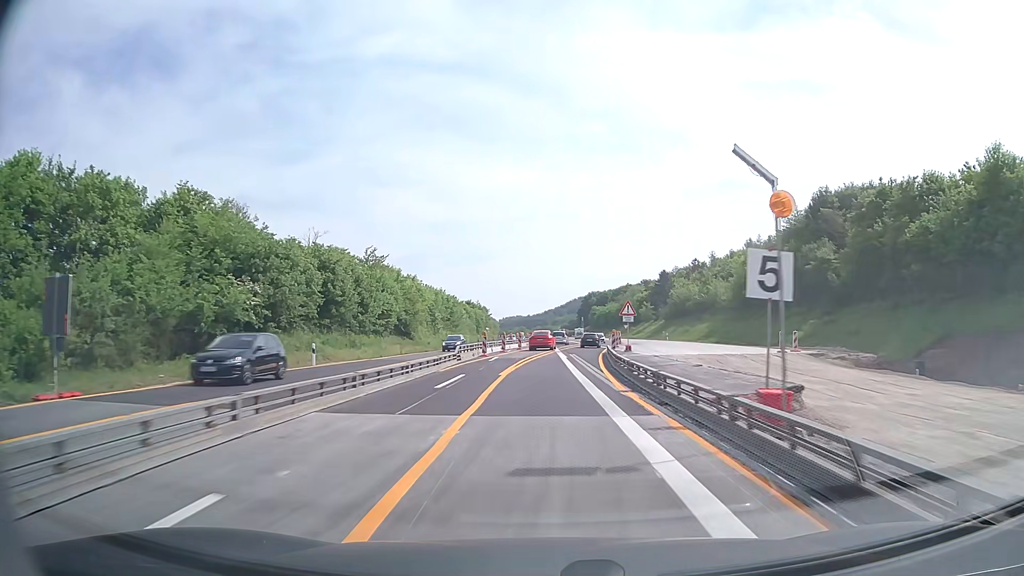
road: motorway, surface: concrete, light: Day
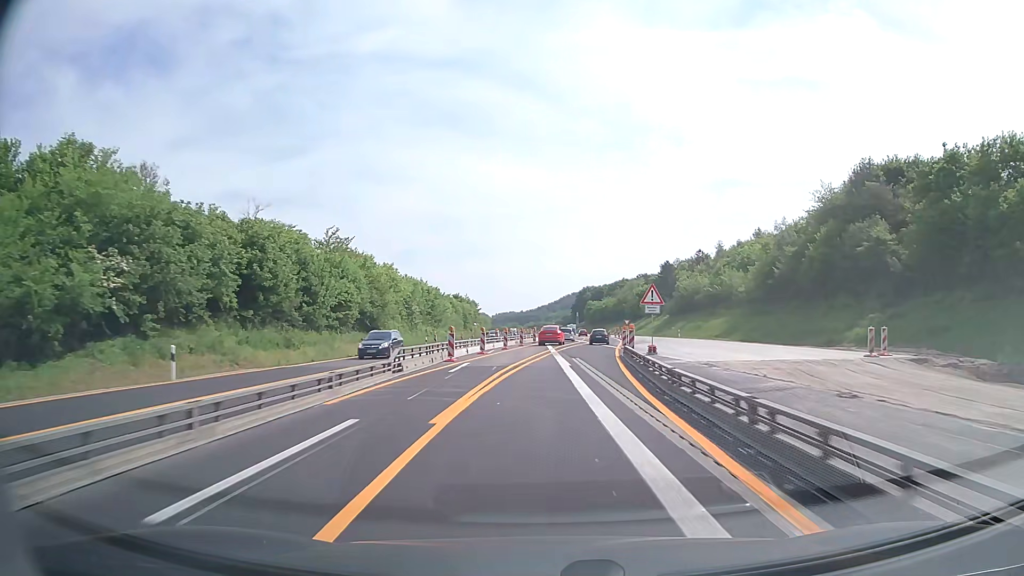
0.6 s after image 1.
(+0.1, +12.8) m; +1°
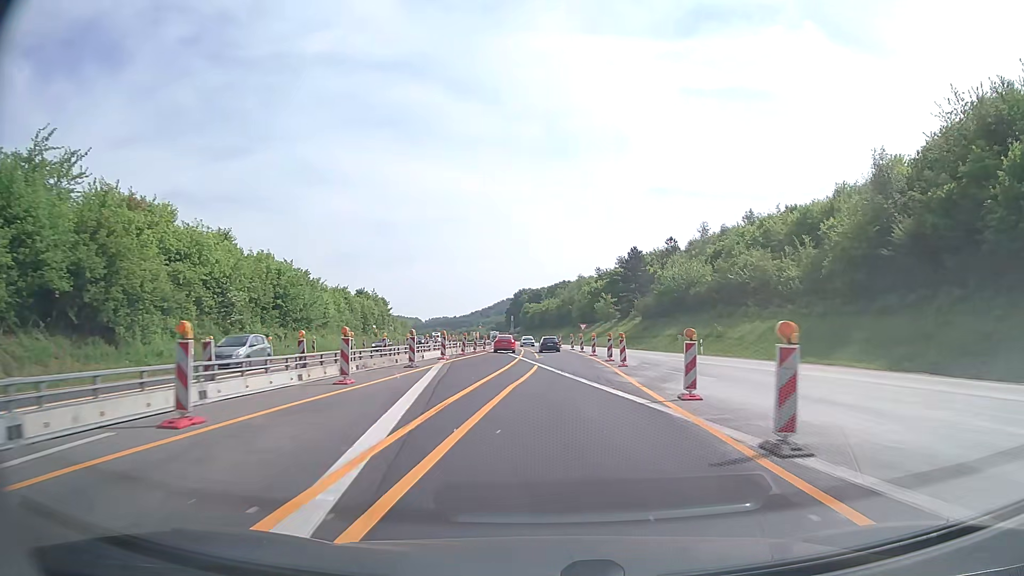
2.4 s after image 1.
(+1.7, +38.2) m; +6°
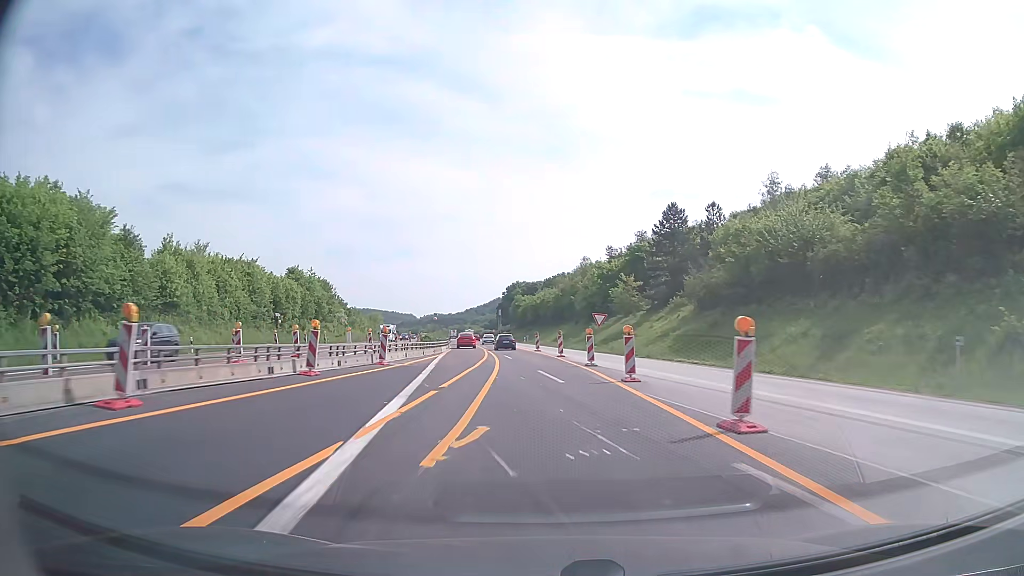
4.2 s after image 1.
(+0.6, +38.1) m; 0°
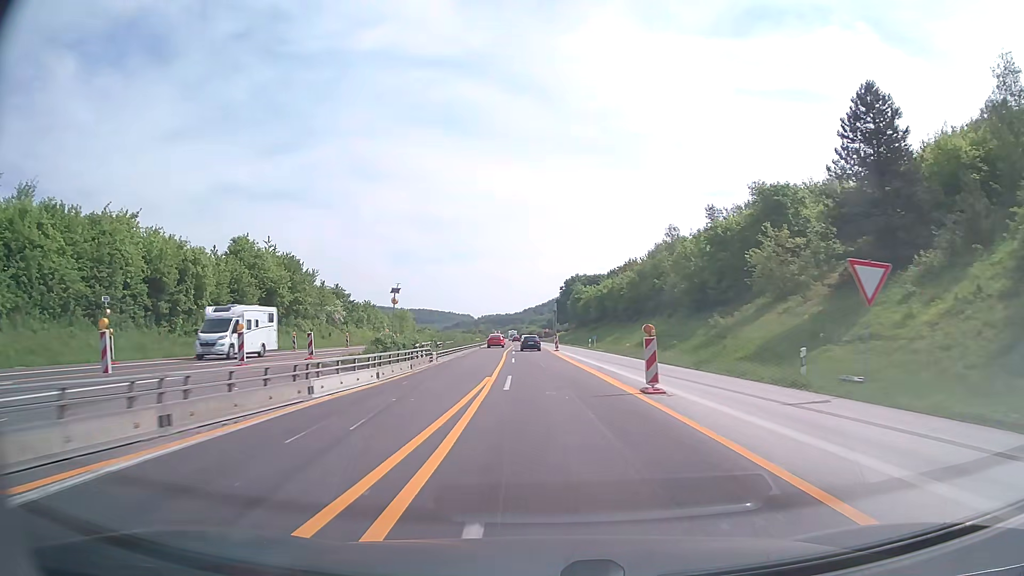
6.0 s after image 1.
(-1.5, +38.5) m; -5°
(0, +10) (0, +20) (-1, +30) (-1, +40) (-1, +50) (-2, +60) (-2, +70) (-2, +80) (-3, +90) (-3, +100) m
